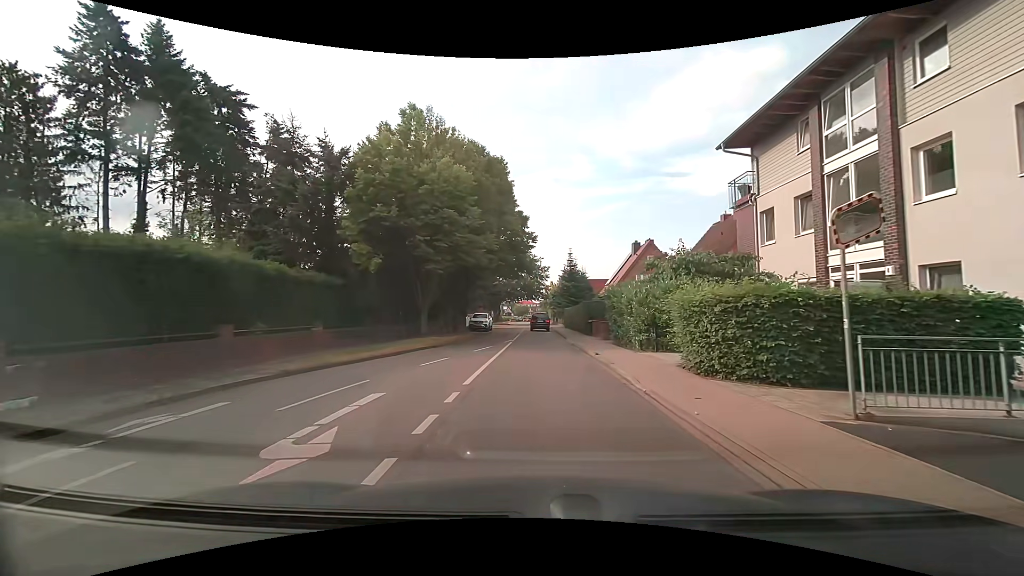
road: residential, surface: asphalt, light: Day
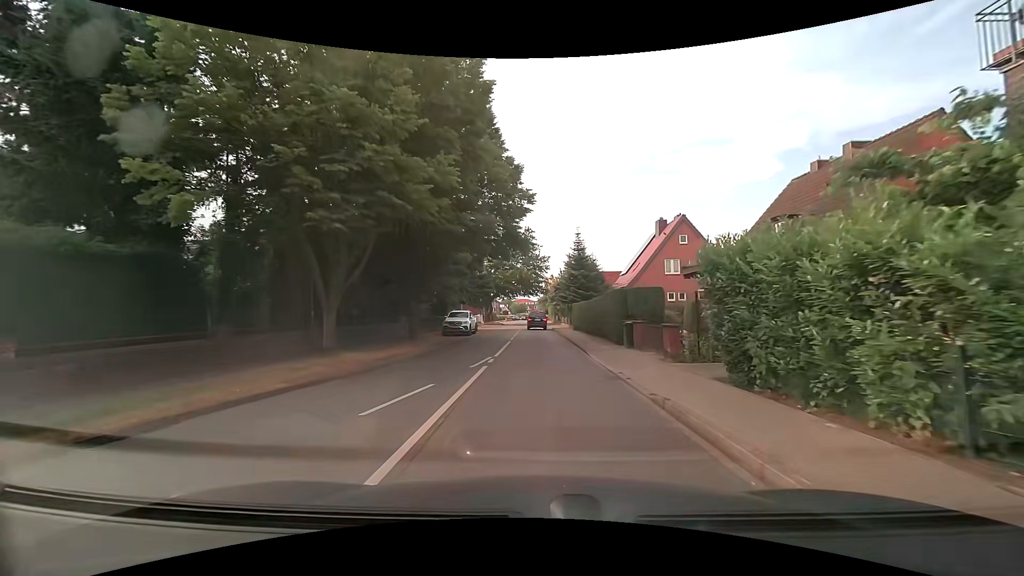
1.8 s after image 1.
(0.0, +13.1) m; 0°
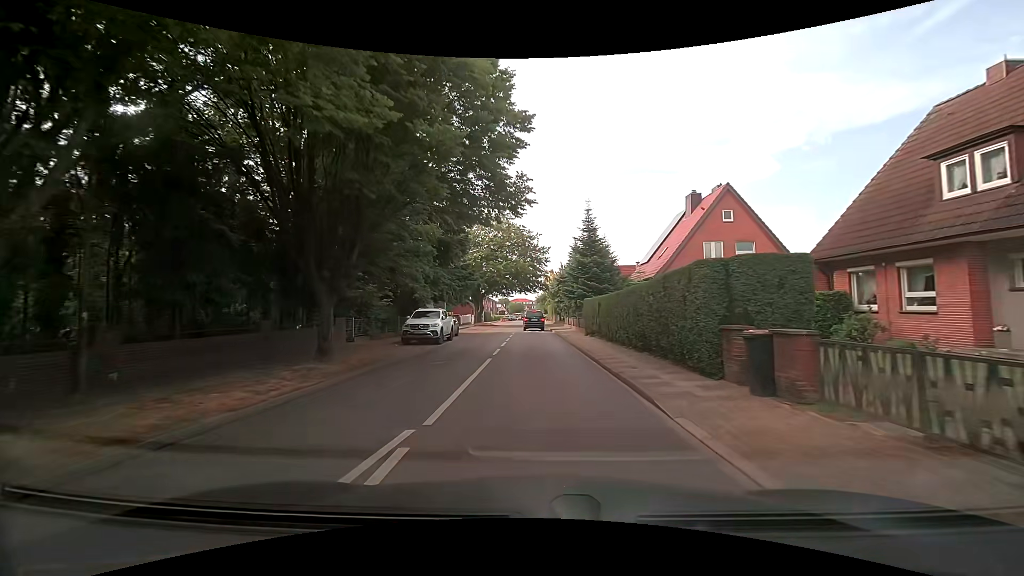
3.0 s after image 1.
(0.0, +10.2) m; 0°
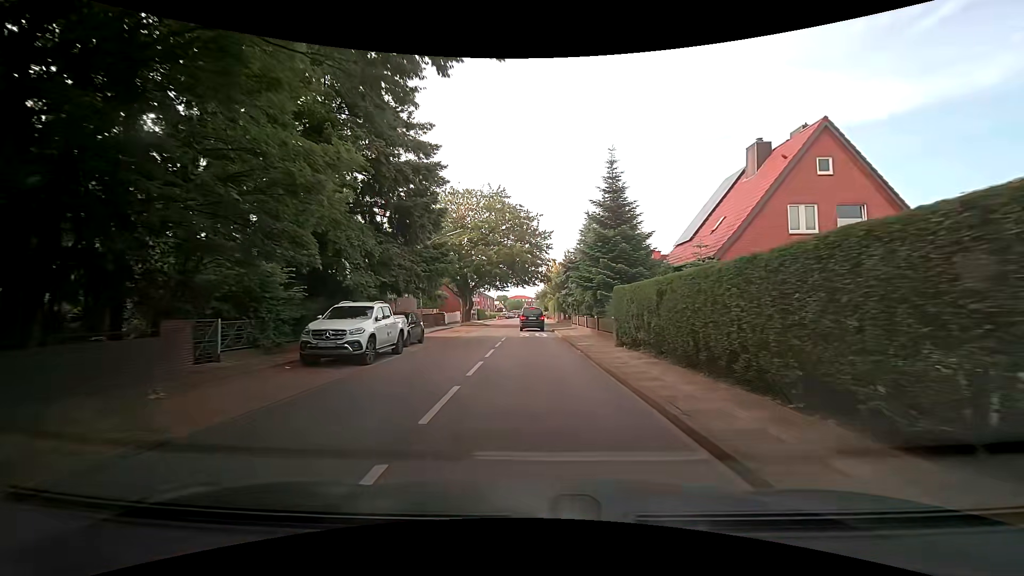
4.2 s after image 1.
(0.0, +10.6) m; 0°
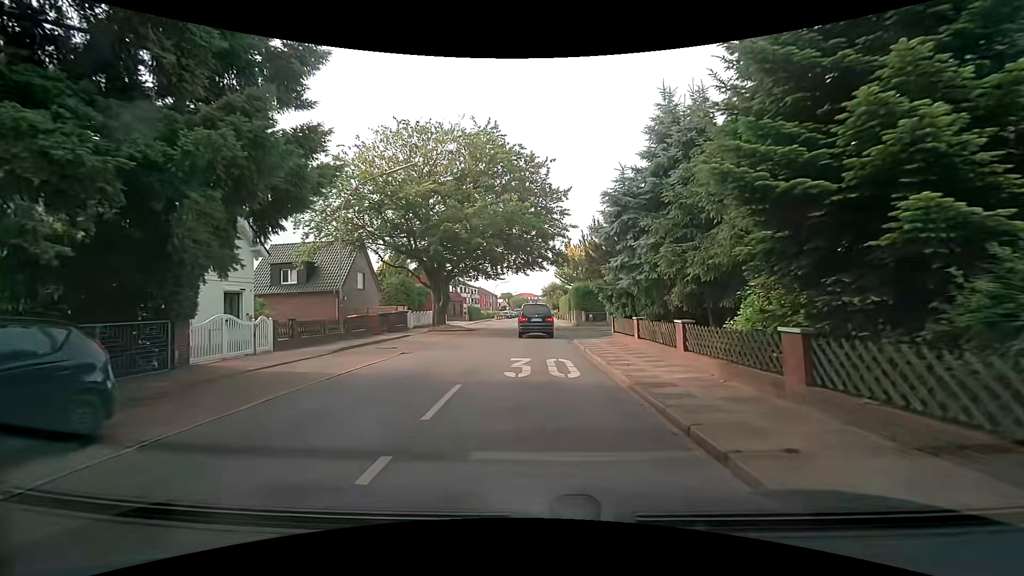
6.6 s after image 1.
(-0.2, +17.5) m; -1°
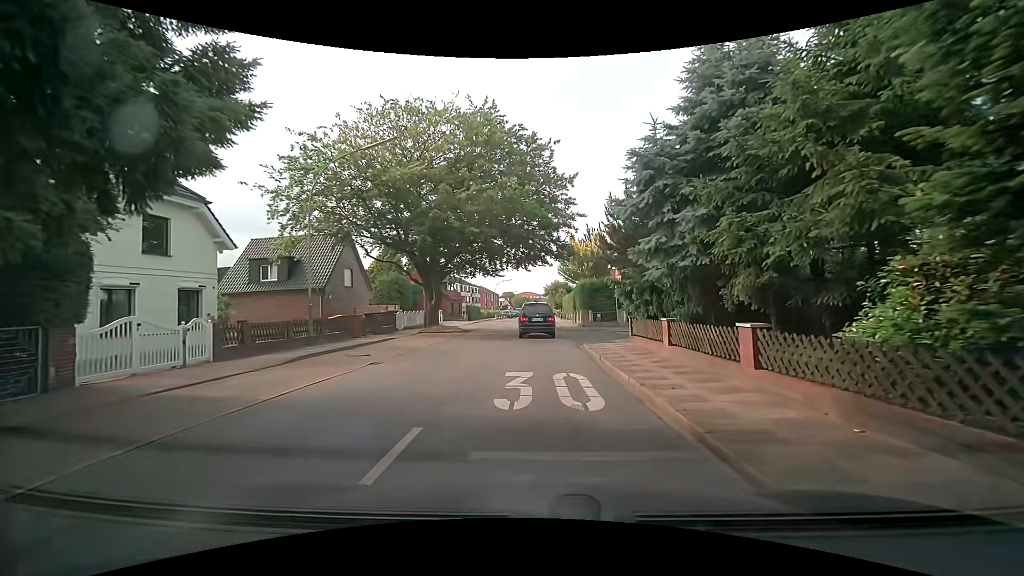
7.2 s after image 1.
(0.0, +3.3) m; +2°
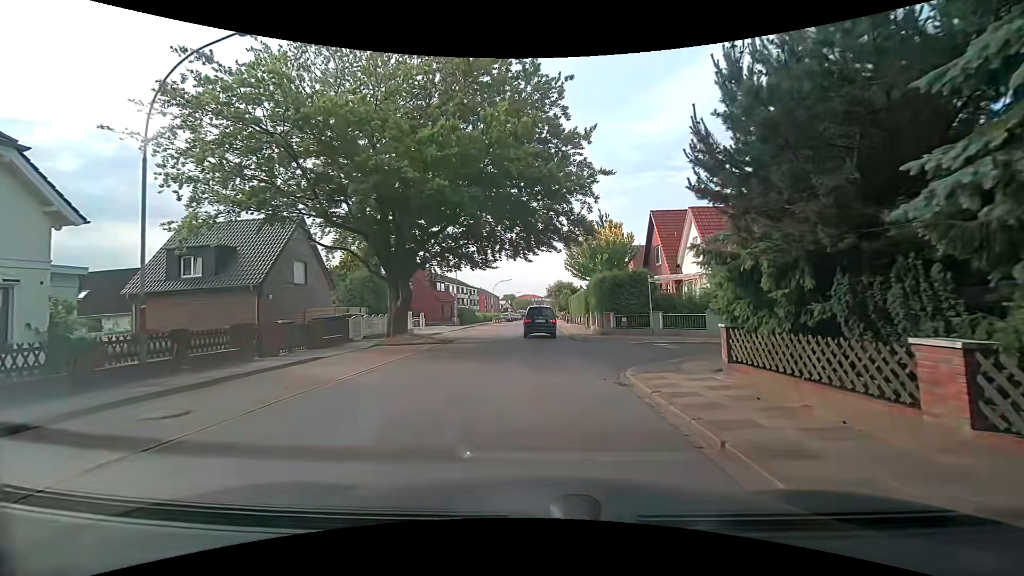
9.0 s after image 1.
(-0.4, +8.3) m; -3°
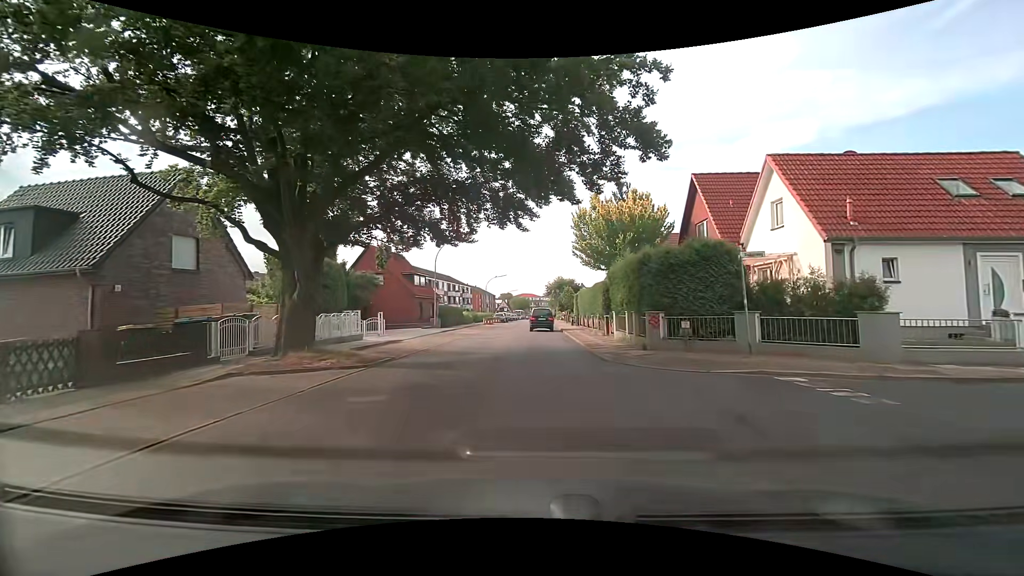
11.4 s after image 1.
(+0.1, +10.0) m; +1°
(0, +10) (0, +20) (0, +30) (0, +40) (0, +50) (+1, +60) (+1, +70) (+1, +80) (+1, +90) (+1, +100) m
